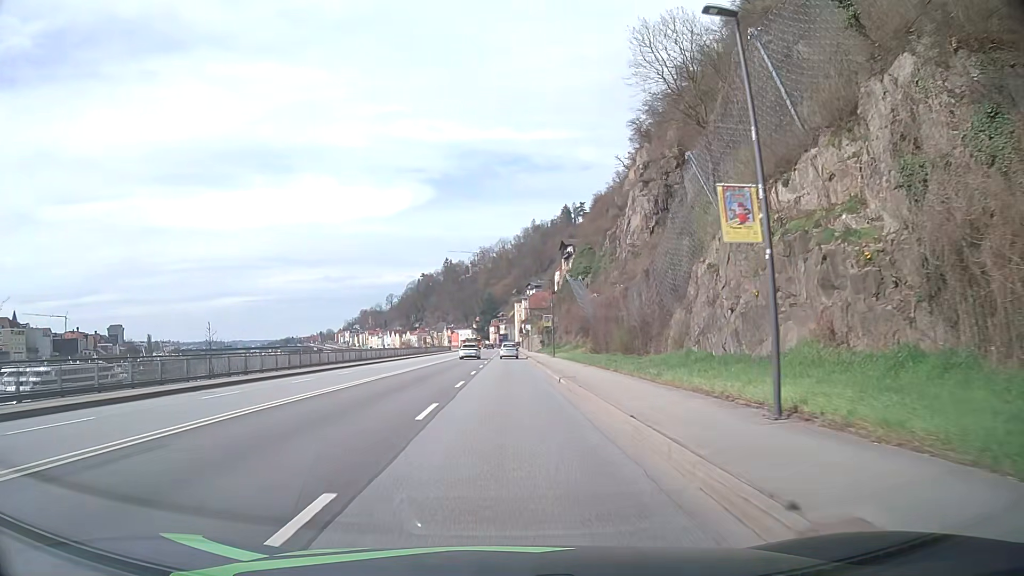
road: primary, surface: asphalt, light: Day
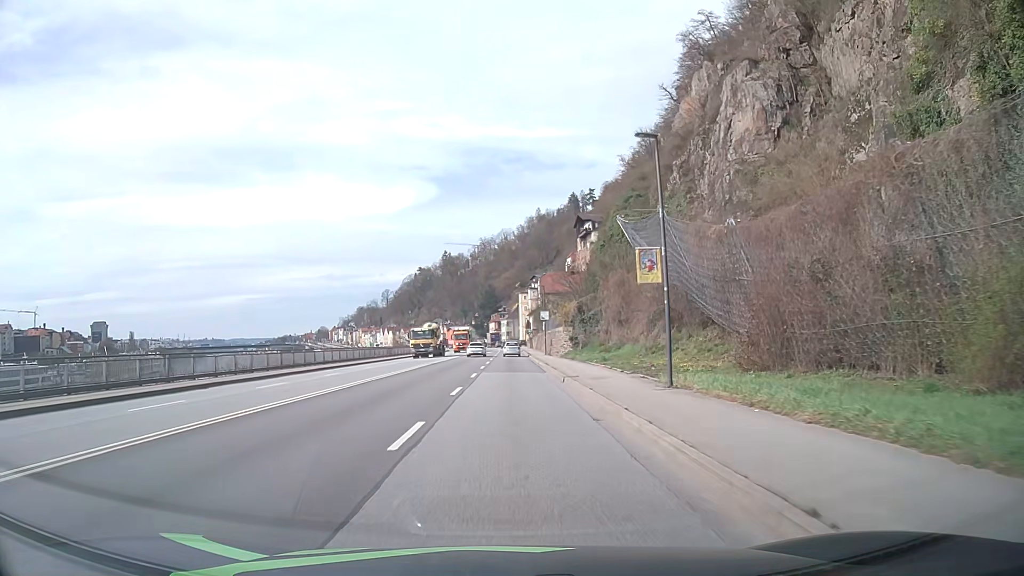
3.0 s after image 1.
(-0.1, +39.5) m; 0°
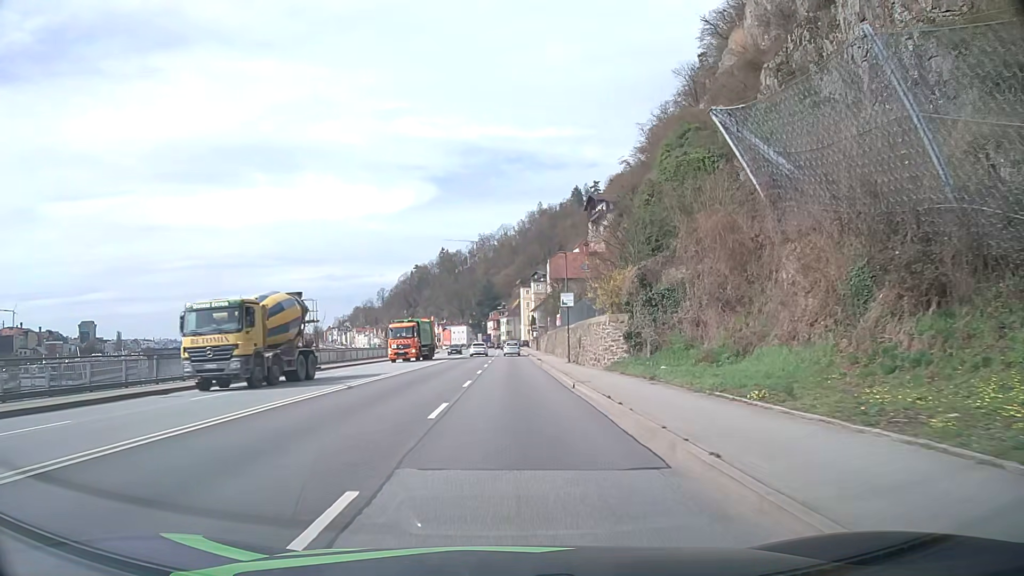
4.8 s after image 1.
(0.0, +23.6) m; 0°
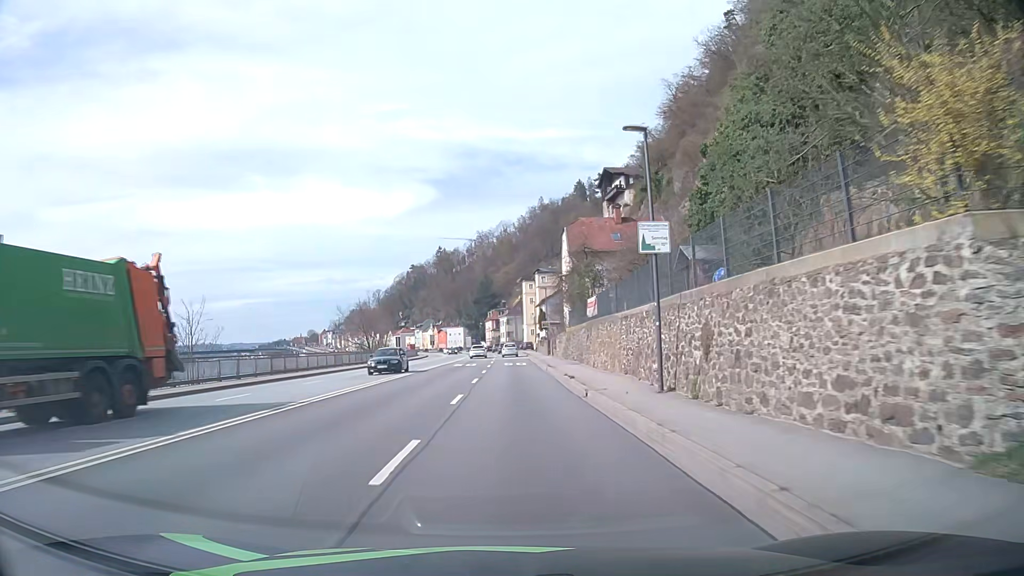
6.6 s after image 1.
(-0.2, +23.5) m; 0°
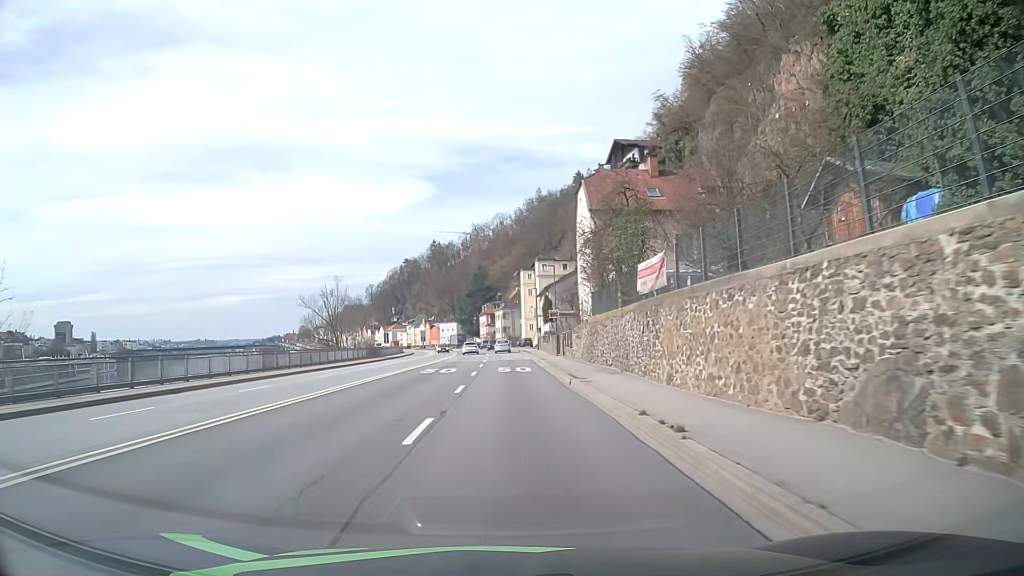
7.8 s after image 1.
(0.0, +15.7) m; 0°
(0, +10) (0, +20) (0, +30) (0, +40) (0, +50) (0, +60) (-1, +70) (-1, +80) (-2, +90) (-2, +100) m
